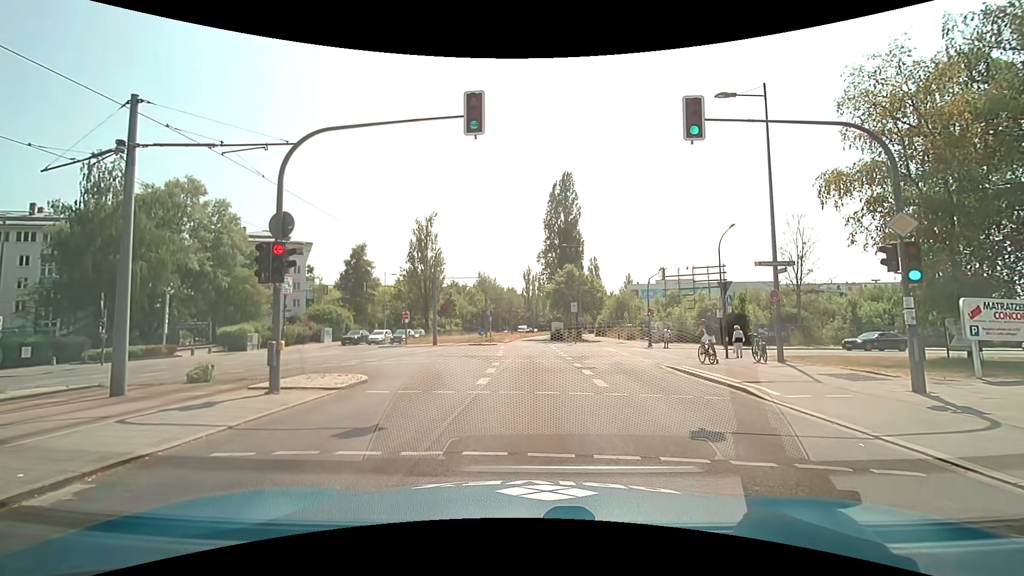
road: secondary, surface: asphalt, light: Day
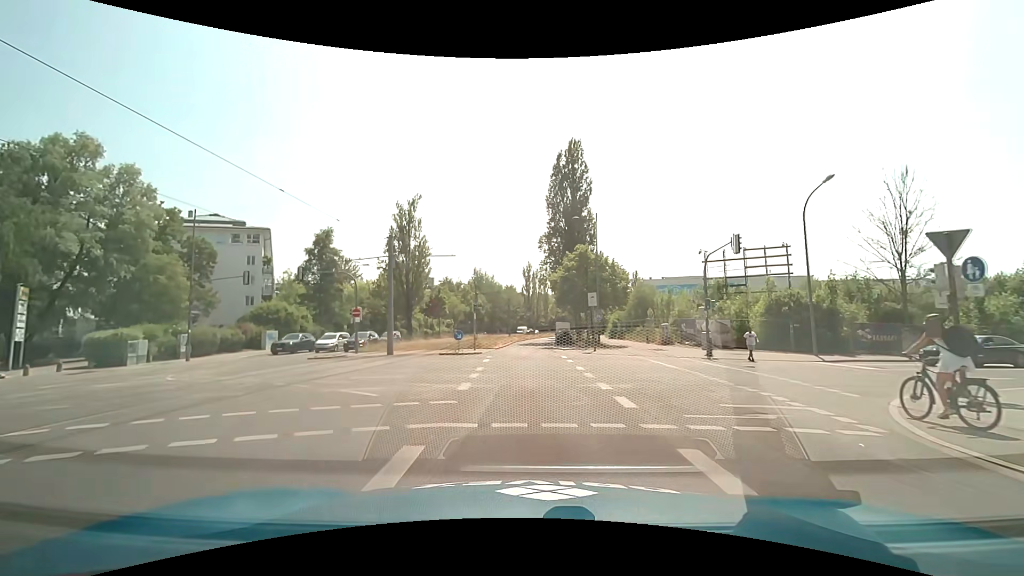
(-0.5, +15.2) m; -2°
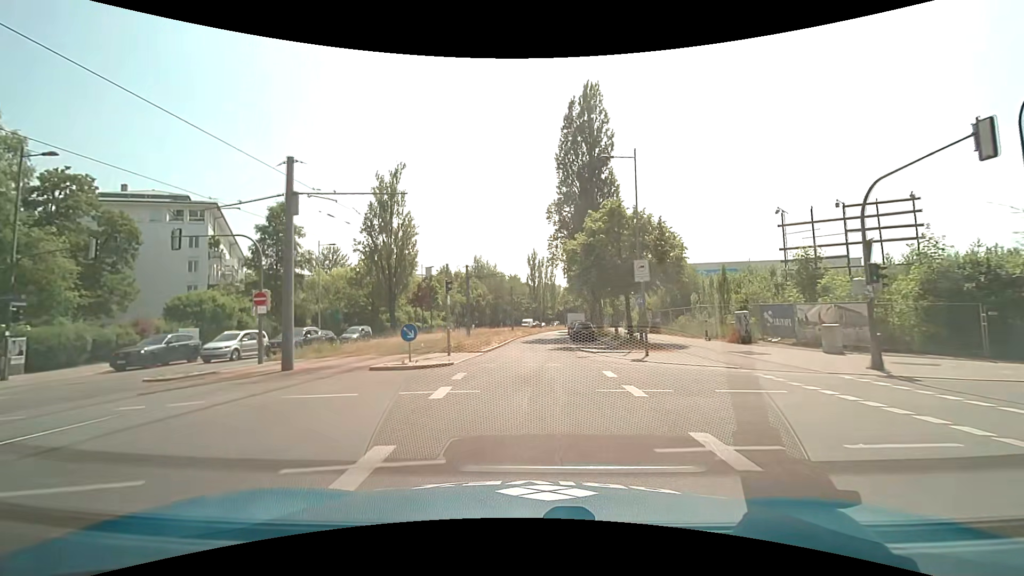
(-0.1, +13.2) m; -1°
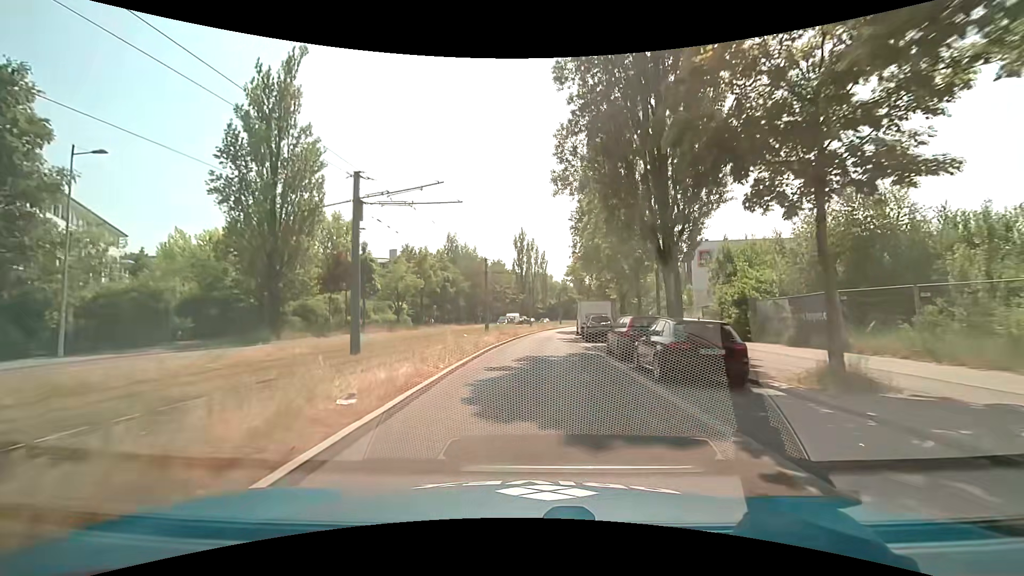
(+0.1, +27.8) m; +1°
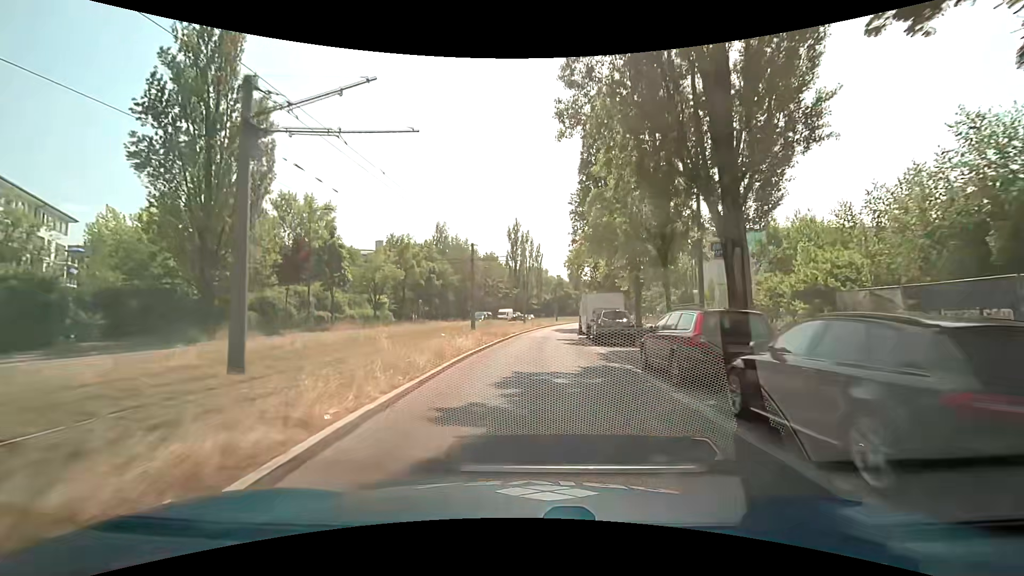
(0.0, +7.0) m; +1°
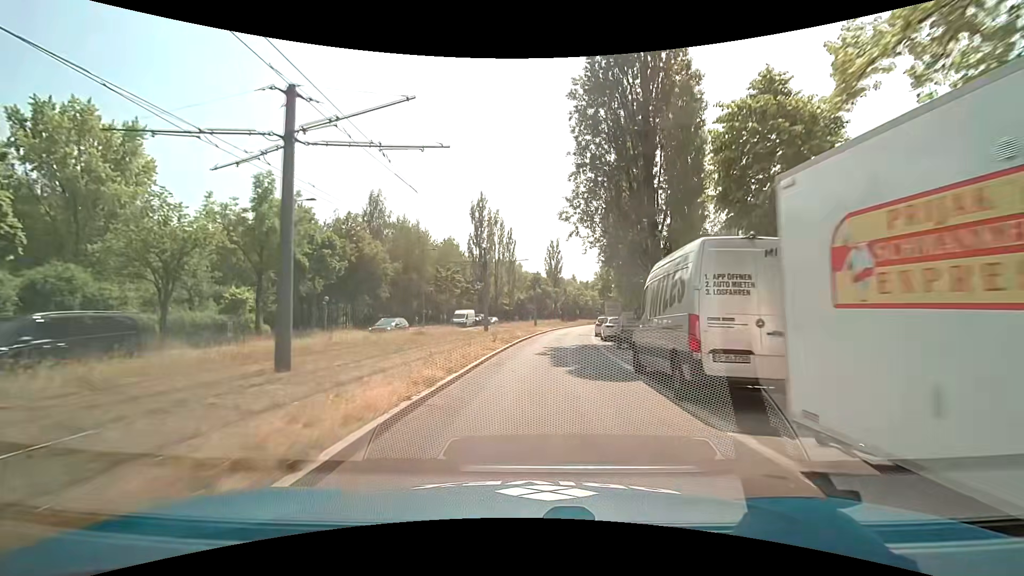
(+0.6, +28.0) m; +3°
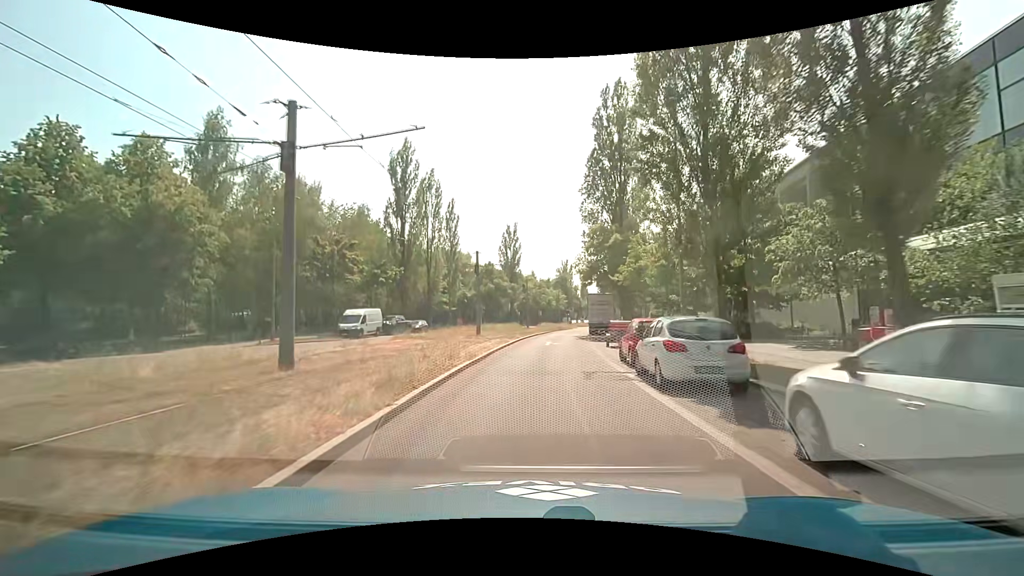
(+1.6, +27.8) m; +5°
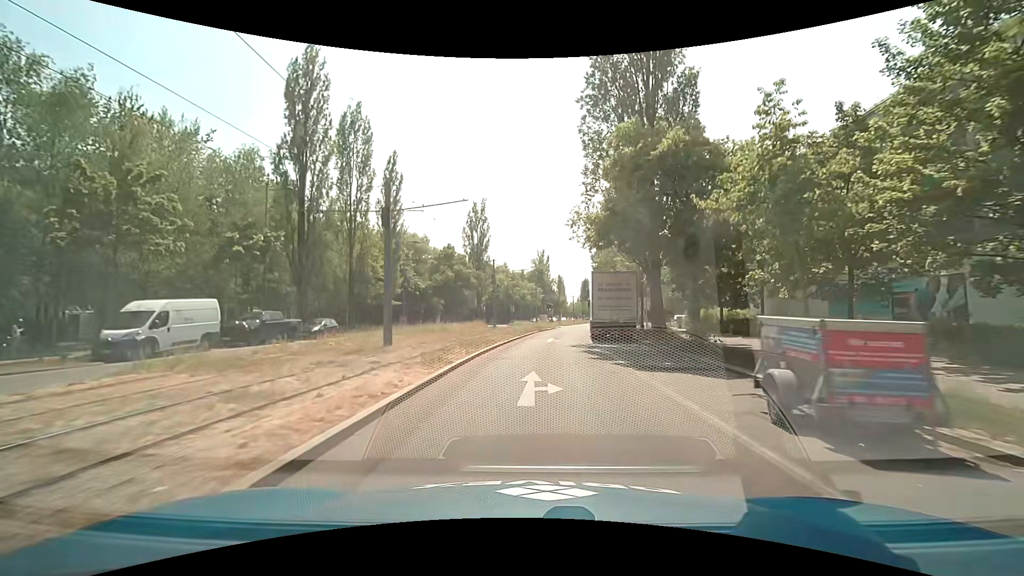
(+0.6, +20.4) m; +3°
(0, +10) (+1, +20) (+1, +30) (+2, +40) (+3, +50) (+5, +60) (+6, +70) (+8, +79) (+10, +89) (+12, +99) m
